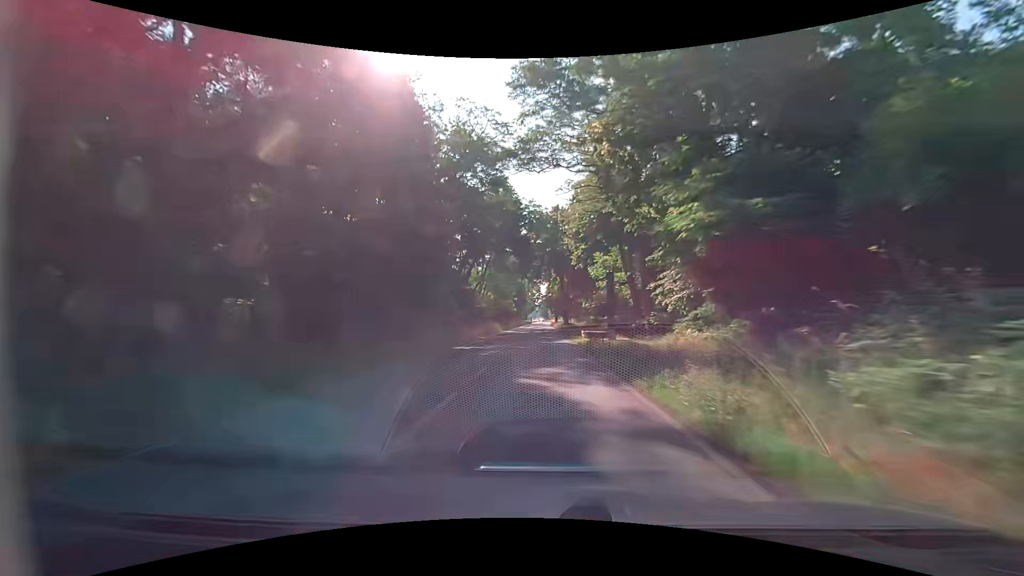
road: primary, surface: asphalt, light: Day
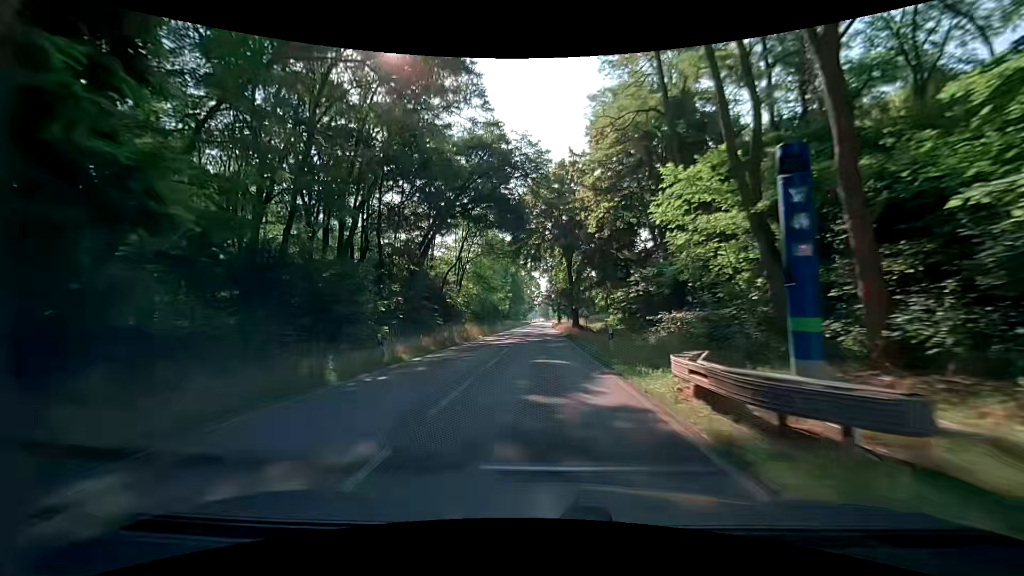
(-0.2, +21.7) m; -1°
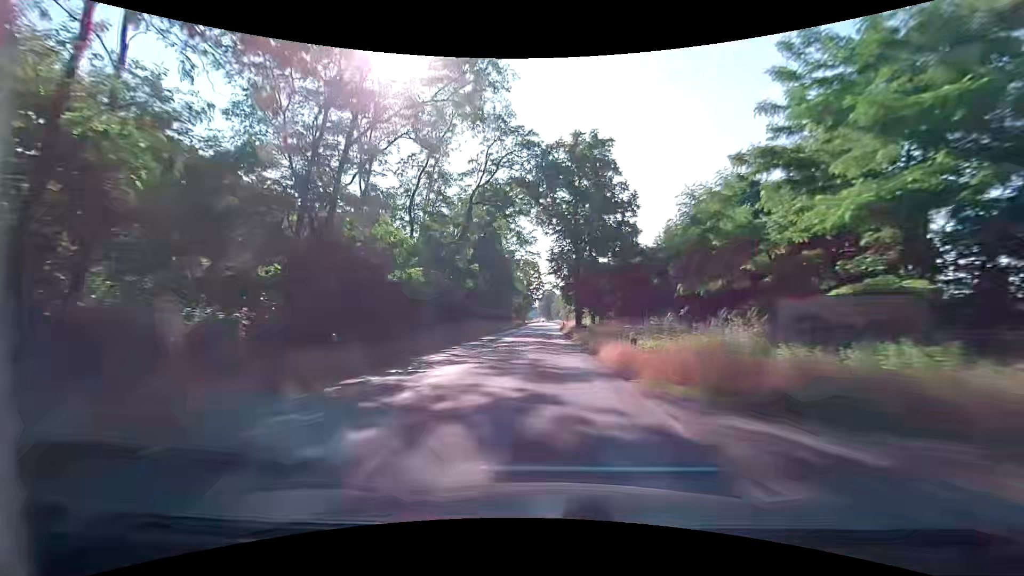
(+0.1, +53.9) m; 0°
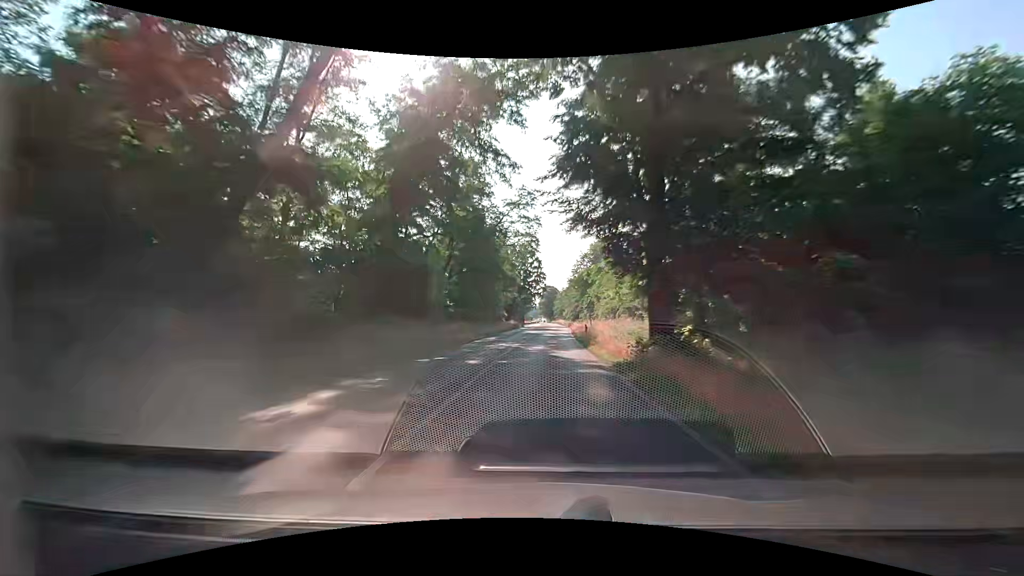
(0.0, +32.3) m; 0°
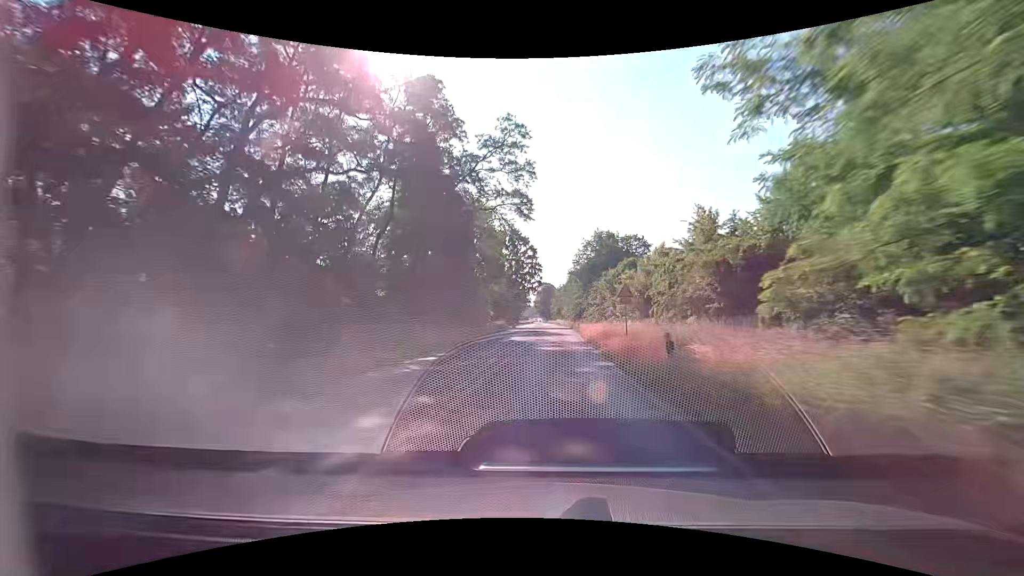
(-0.1, +21.5) m; 0°
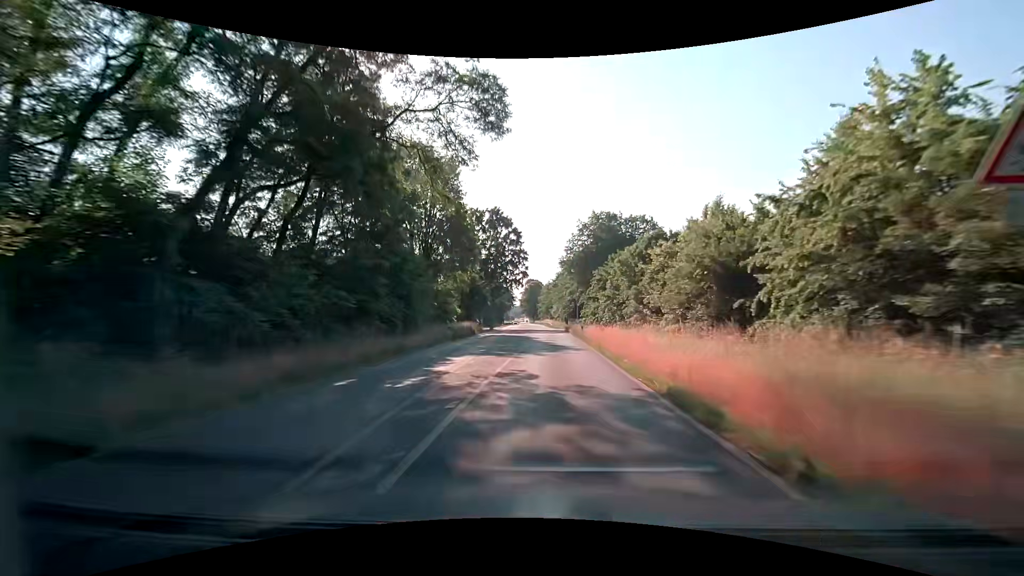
(+0.3, +21.5) m; +1°
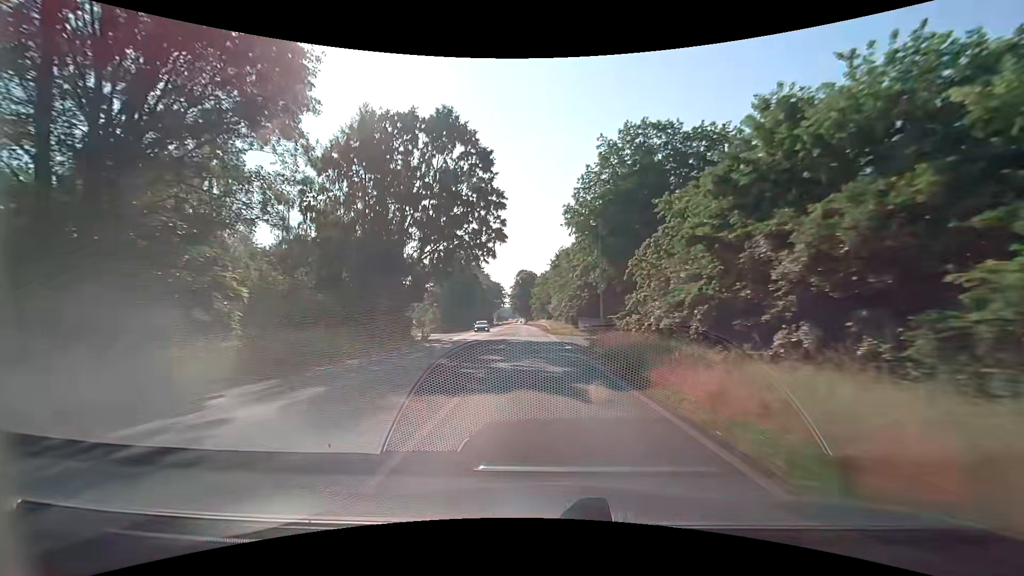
(+1.0, +43.1) m; +1°
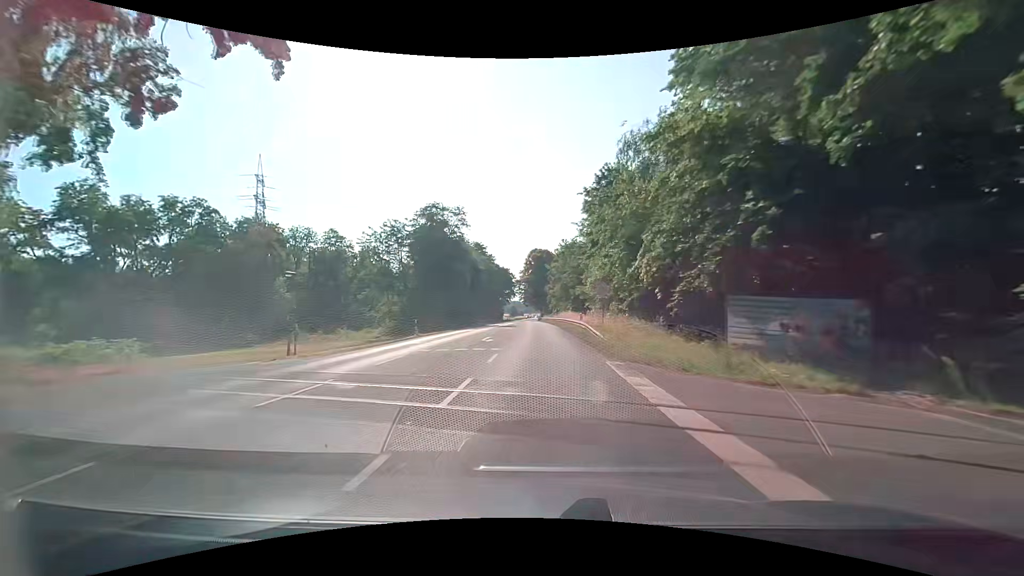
(-0.6, +43.2) m; -2°
(0, +10) (0, +20) (0, +30) (0, +40) (0, +50) (-1, +60) (-1, +70) (-1, +80) (-2, +90) (-2, +100) m
